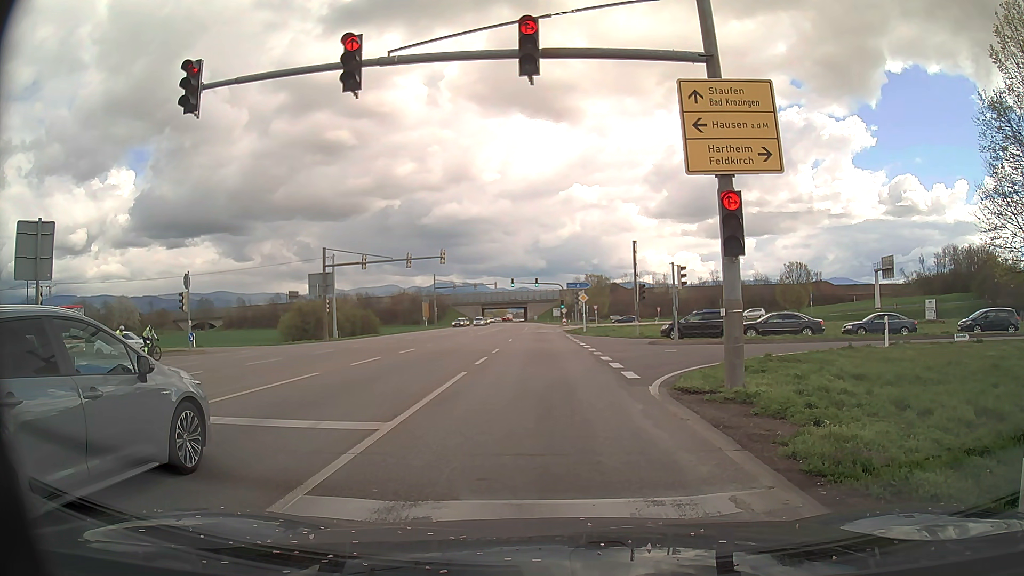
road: primary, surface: asphalt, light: Day
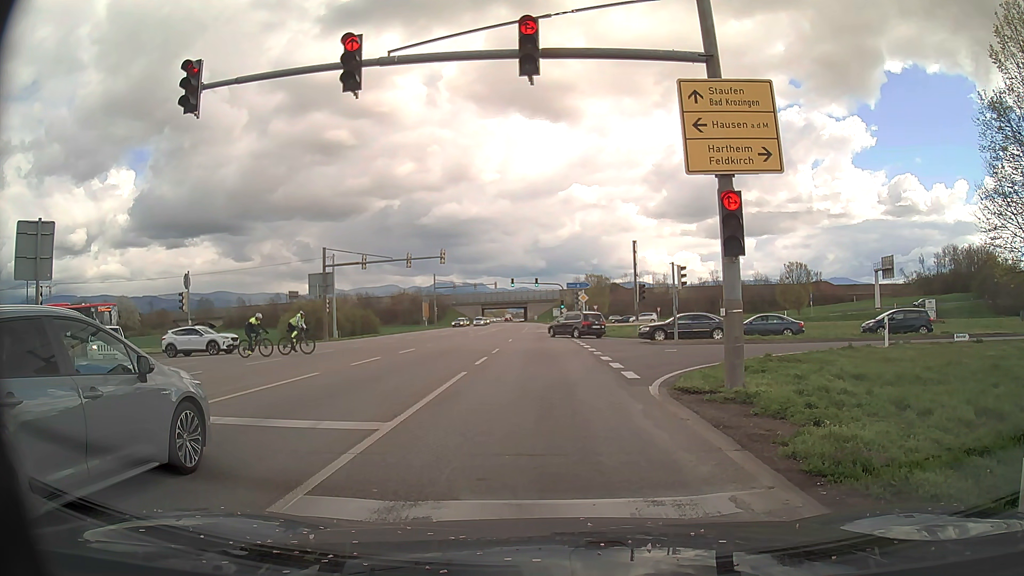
(0.0, 0.0) m; 0°
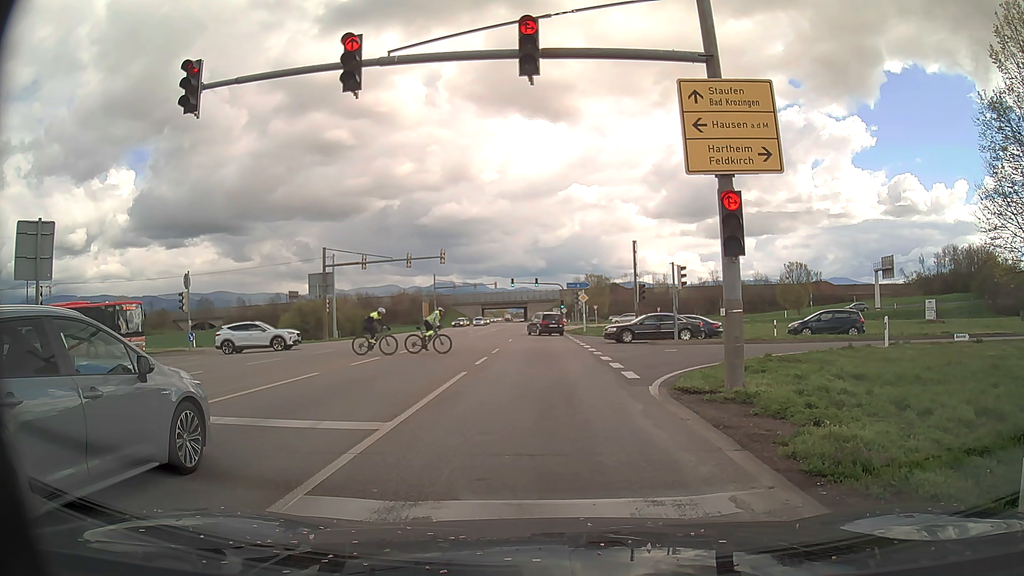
(0.0, 0.0) m; 0°
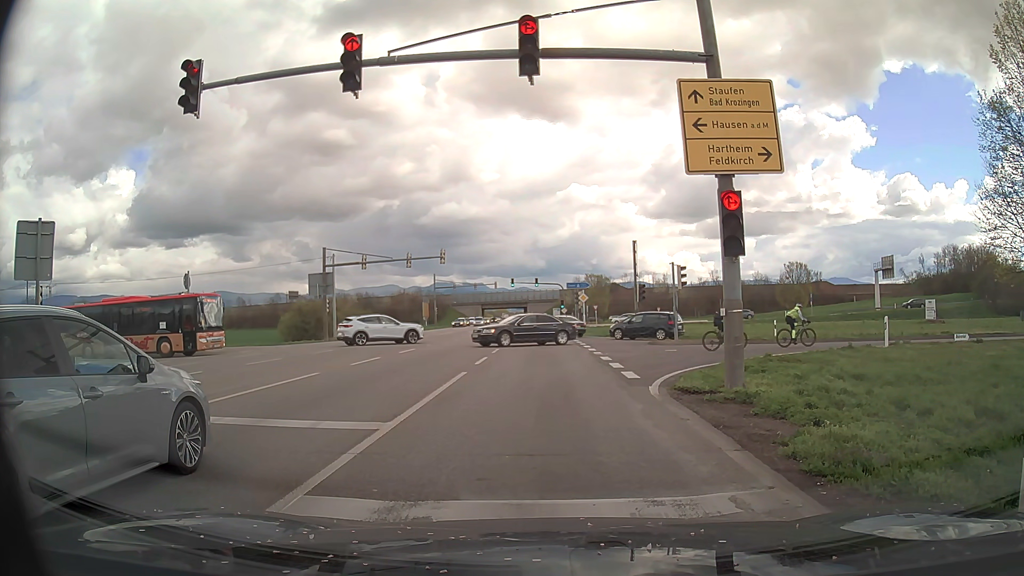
(0.0, 0.0) m; 0°
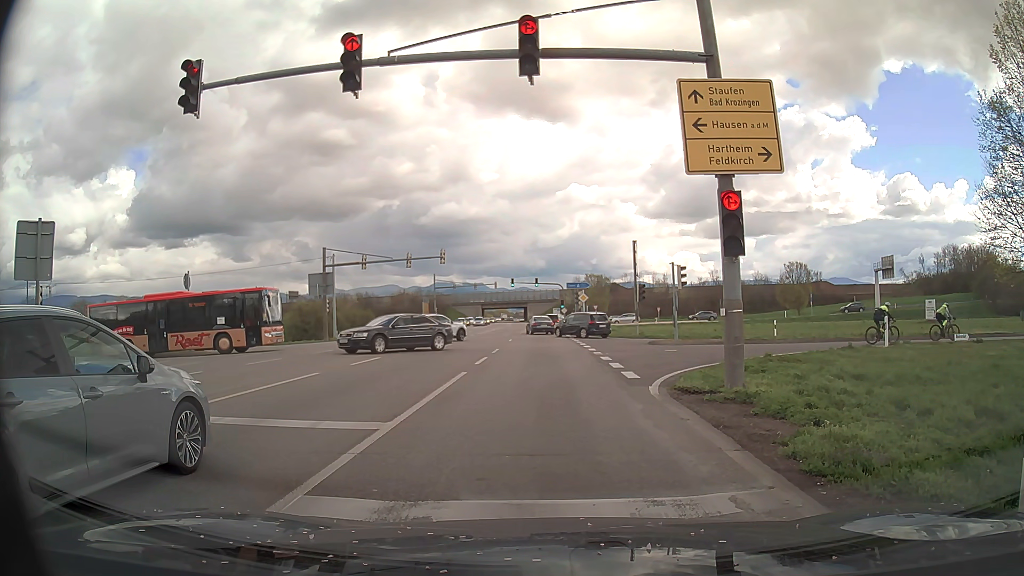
(0.0, 0.0) m; 0°
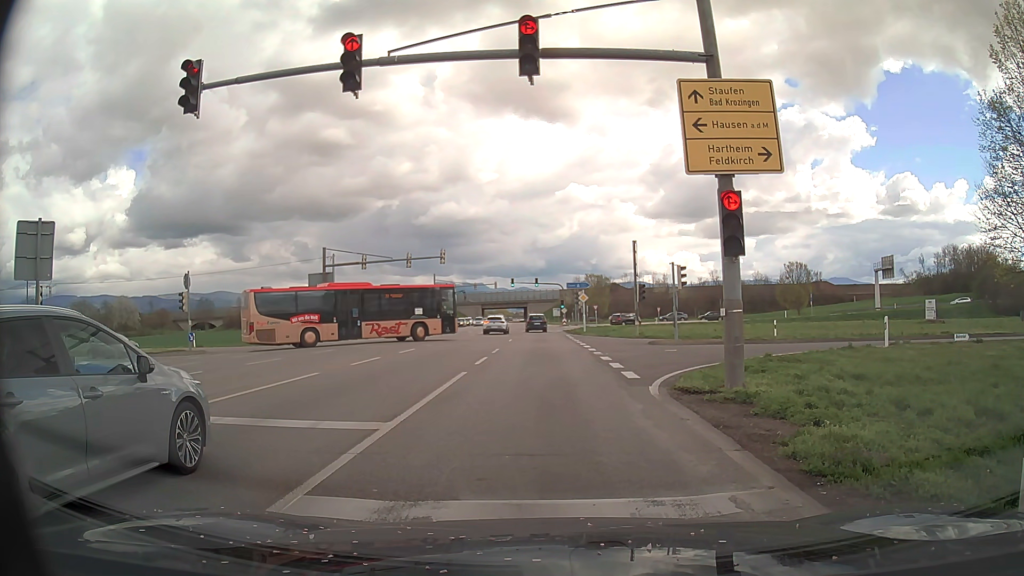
(0.0, 0.0) m; 0°
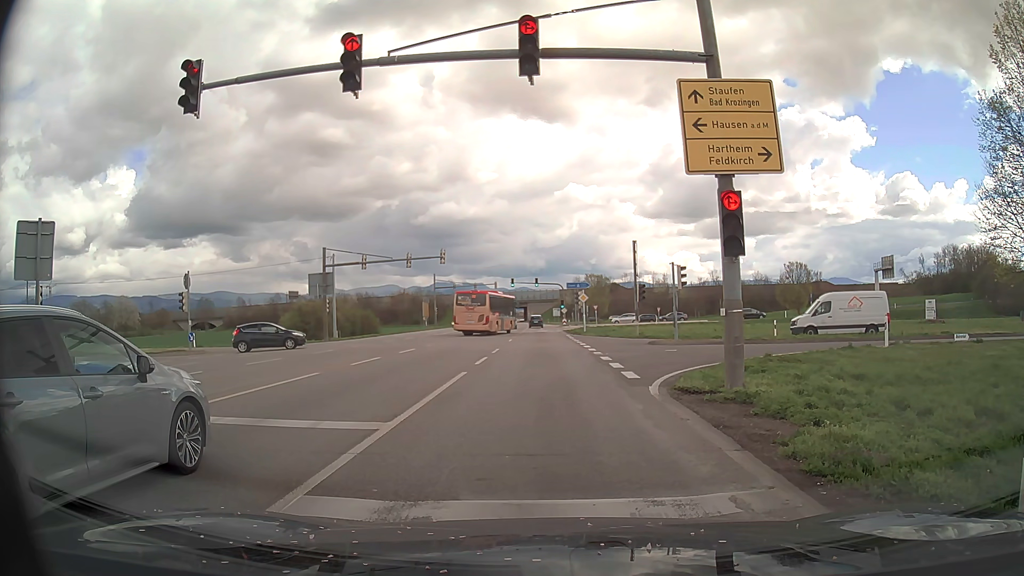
(0.0, 0.0) m; 0°
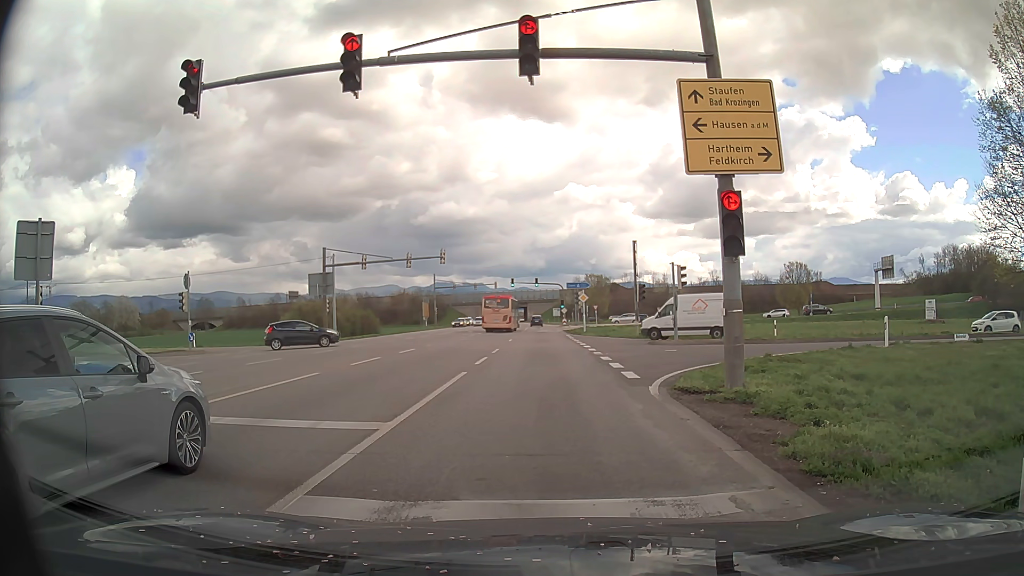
(0.0, 0.0) m; 0°
(0, +10) (0, +20) (0, +30) (0, +40) (0, +50) (0, +60) (0, +70) (0, +80) (0, +90) (0, +100) m
